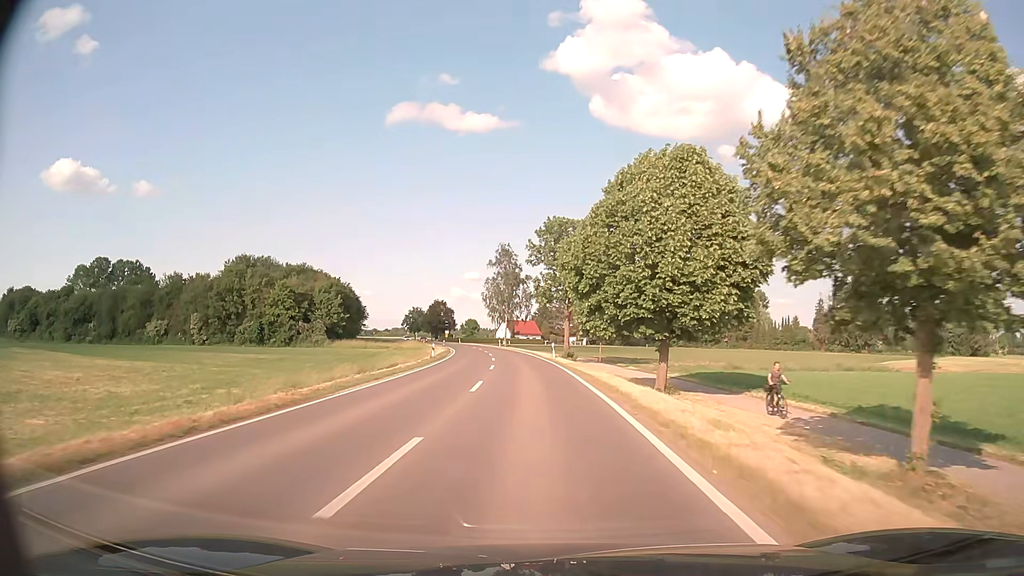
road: primary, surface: asphalt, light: Day
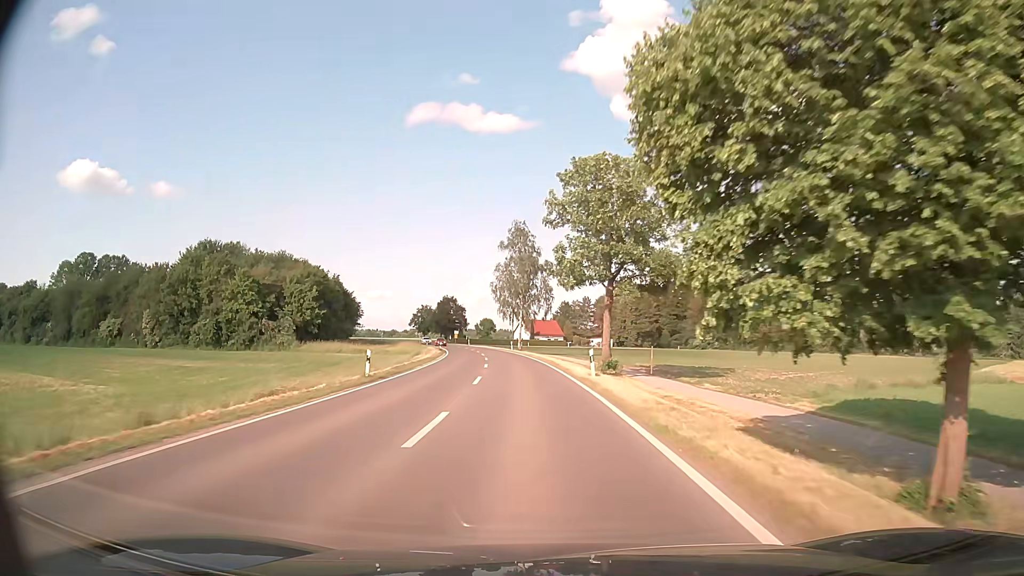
(-0.3, +20.7) m; -2°
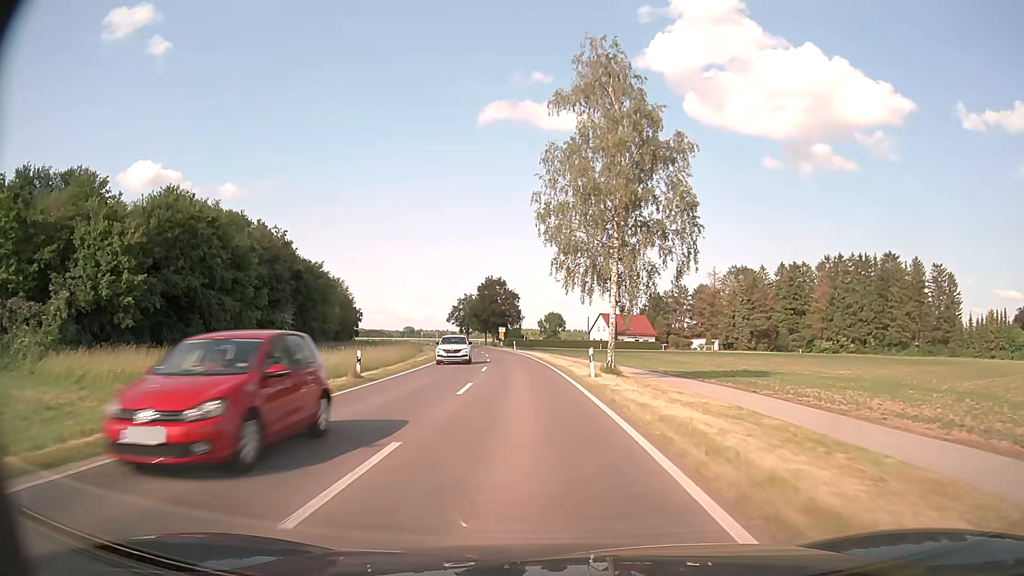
(-2.6, +51.7) m; -6°
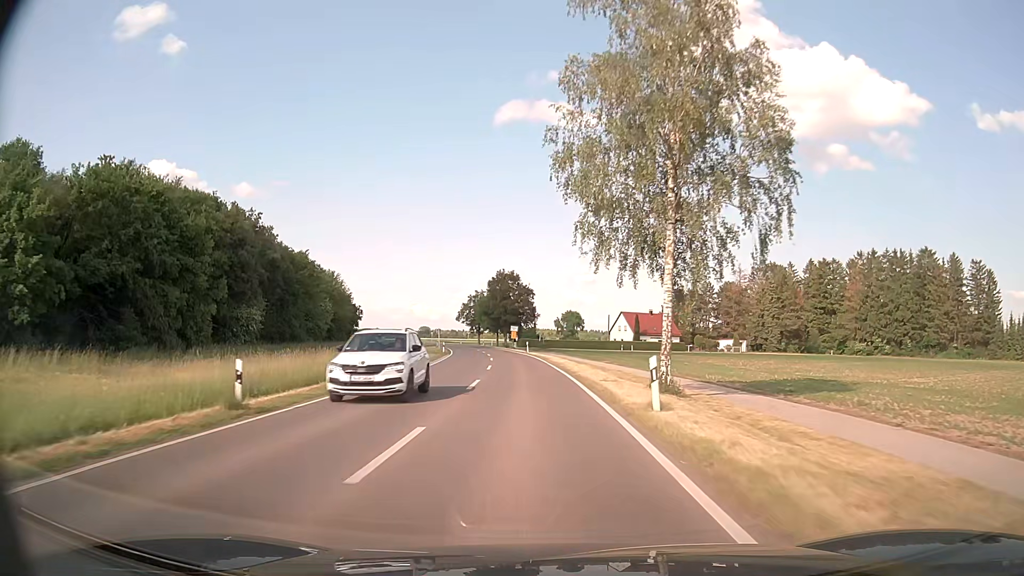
(-0.1, +10.4) m; -2°
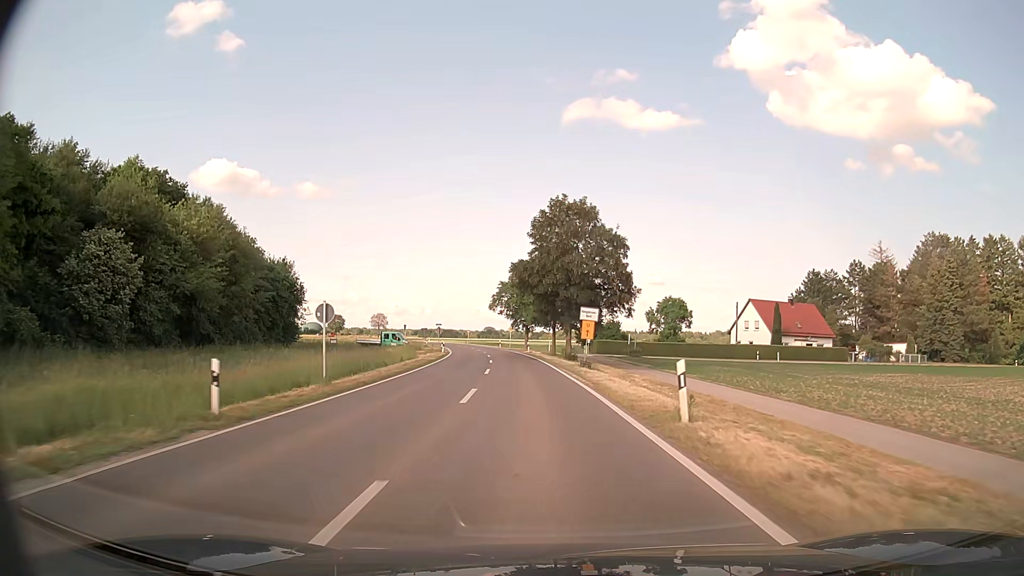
(-2.4, +52.0) m; -5°
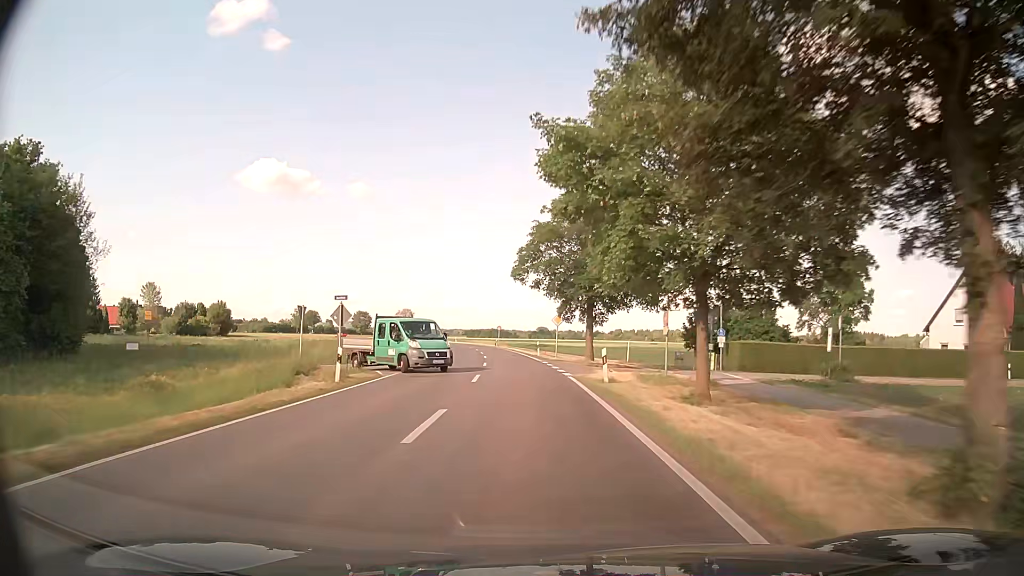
(-1.6, +41.8) m; -4°
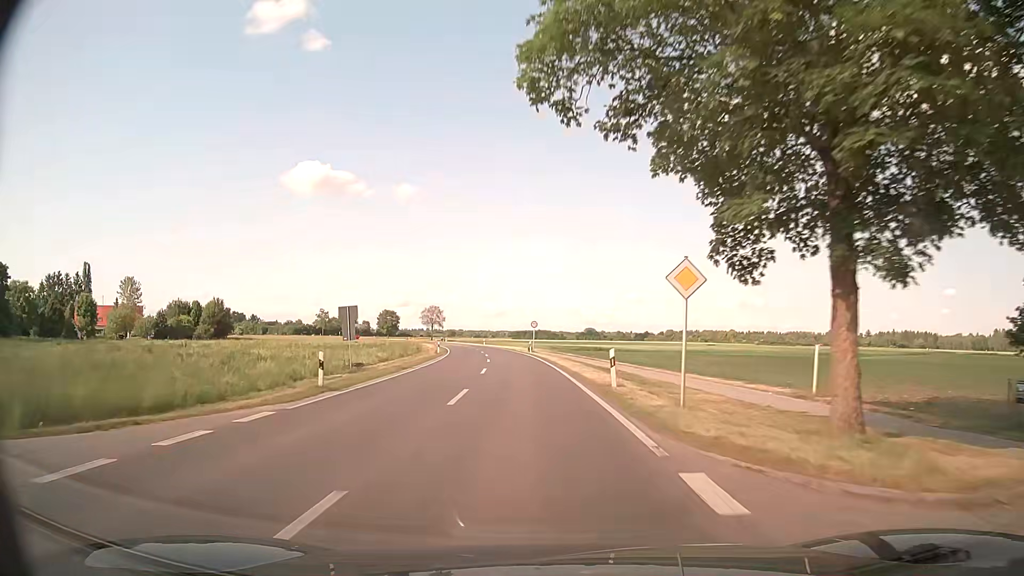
(-0.9, +30.8) m; -4°
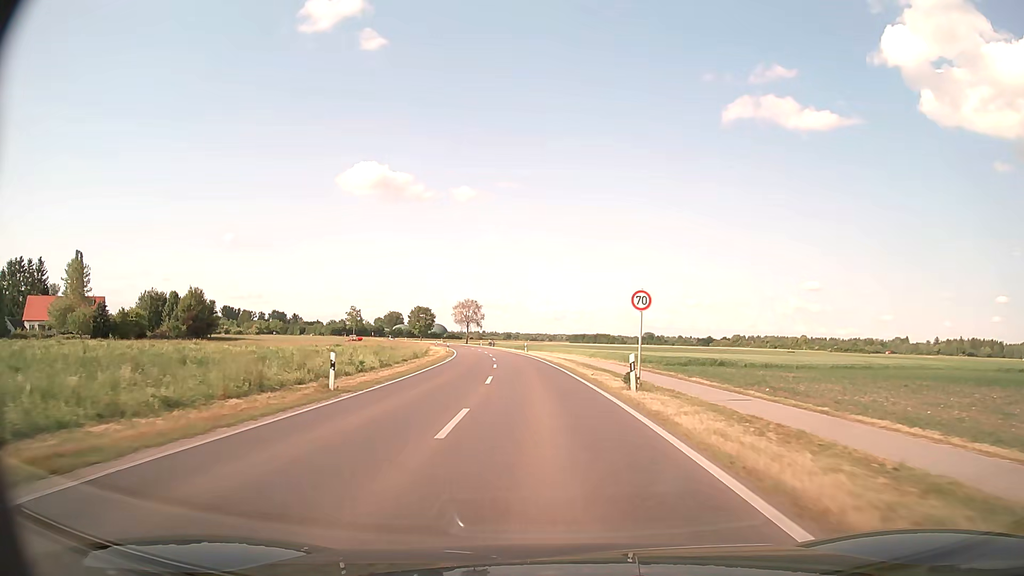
(-2.0, +40.5) m; -5°
(0, +10) (0, +20) (-1, +30) (-1, +40) (-2, +50) (-3, +60) (-4, +70) (-6, +80) (-7, +90) (-9, +99) m
